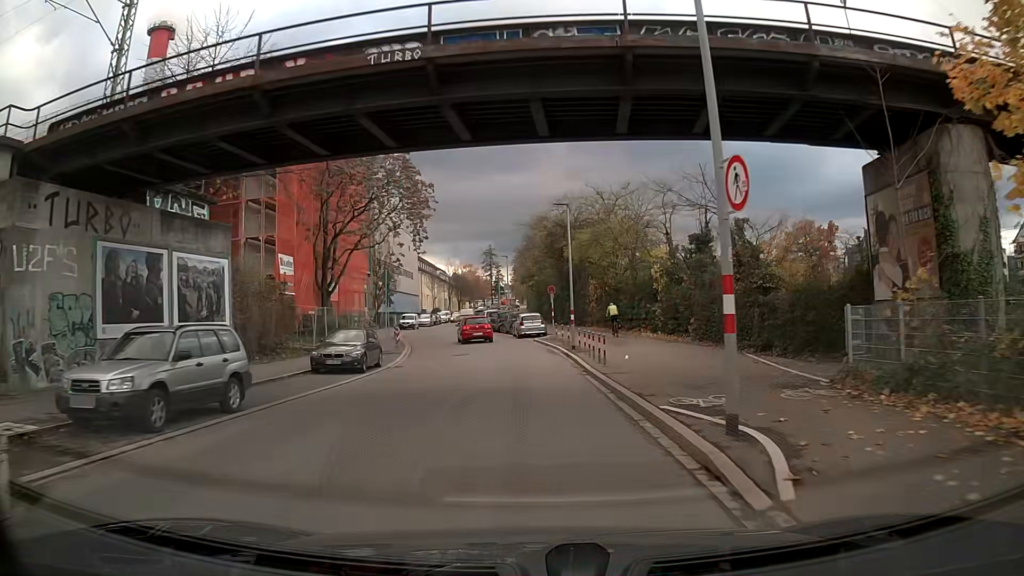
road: tertiary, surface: asphalt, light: Day
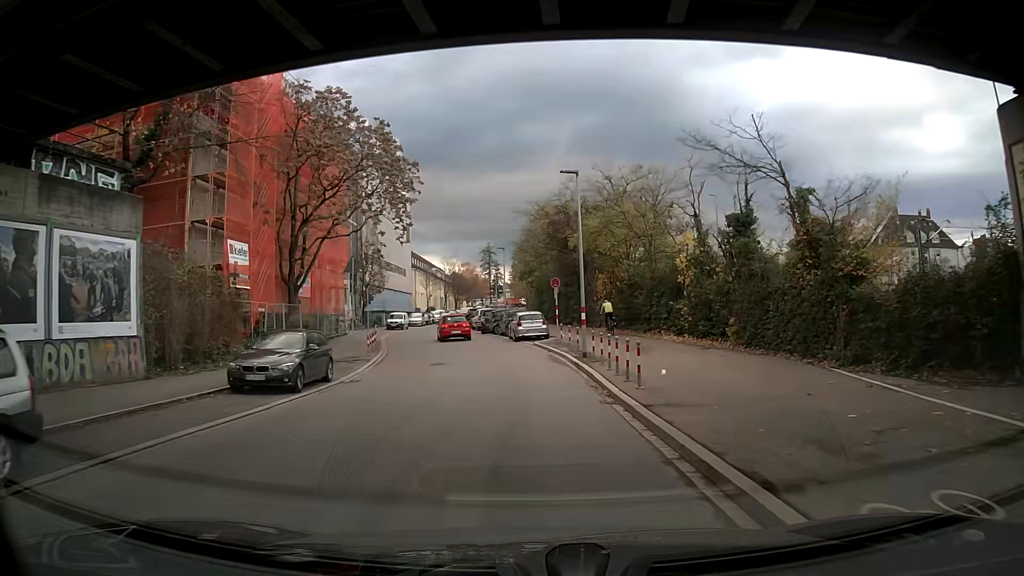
(0.0, +6.3) m; +1°
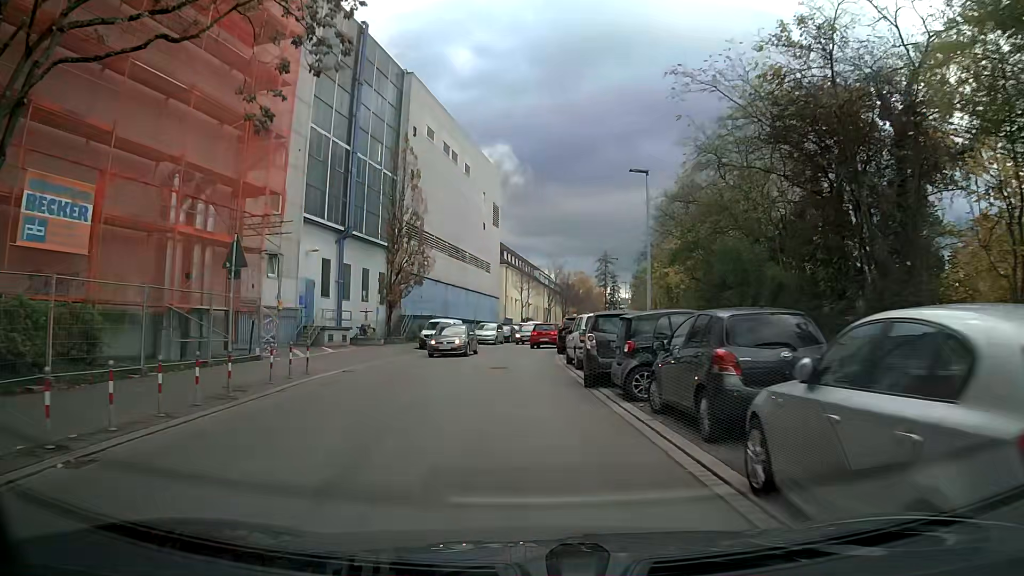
(-2.6, +30.8) m; -11°
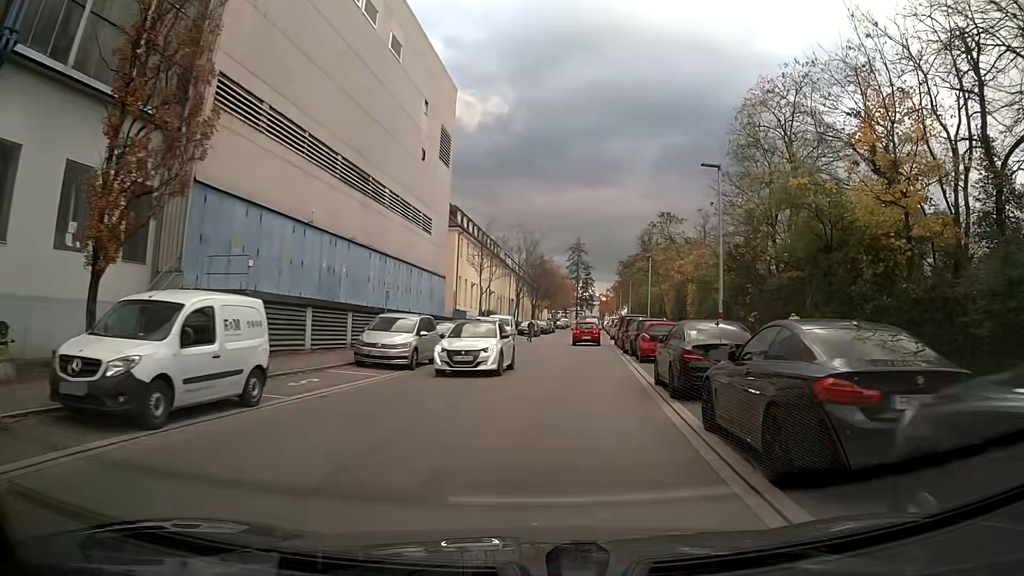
(+0.4, +30.3) m; +5°
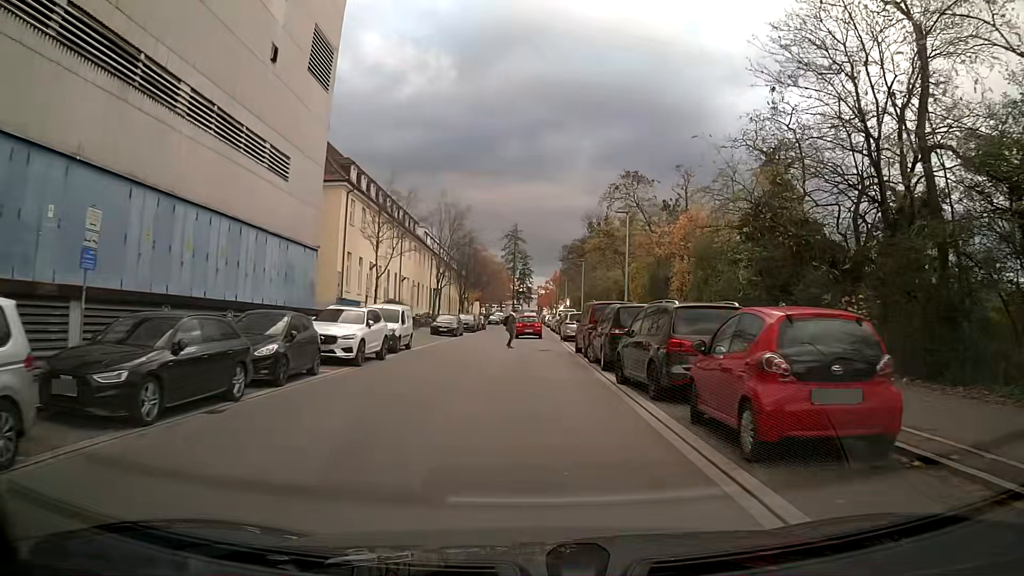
(+0.8, +17.5) m; +4°
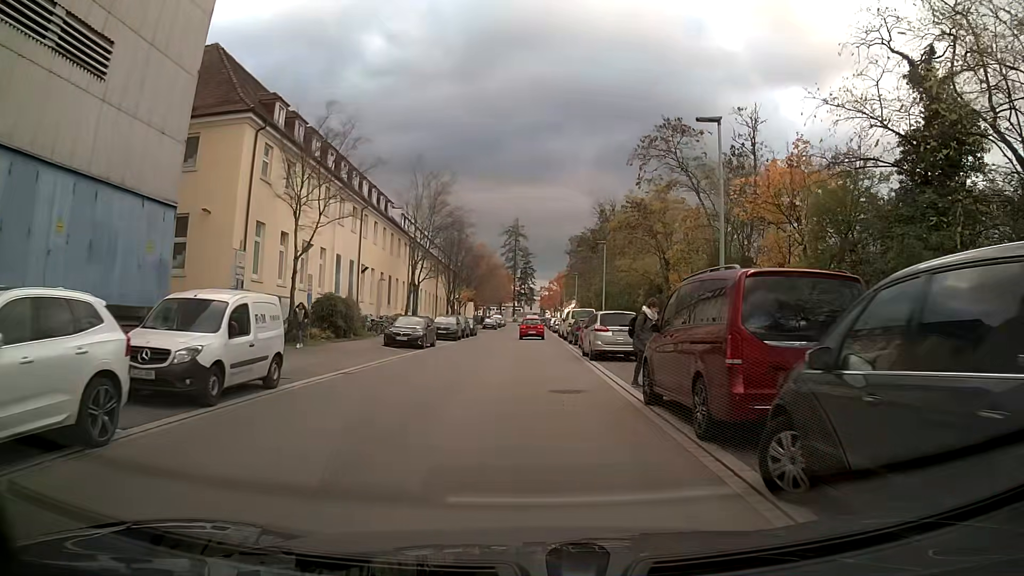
(+0.1, +15.2) m; 0°
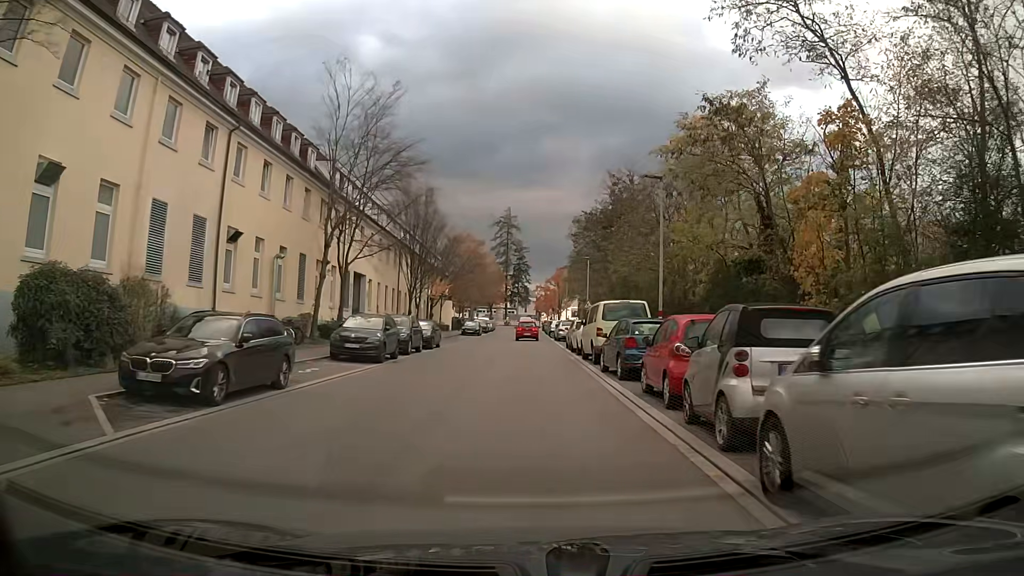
(+0.1, +20.6) m; 0°
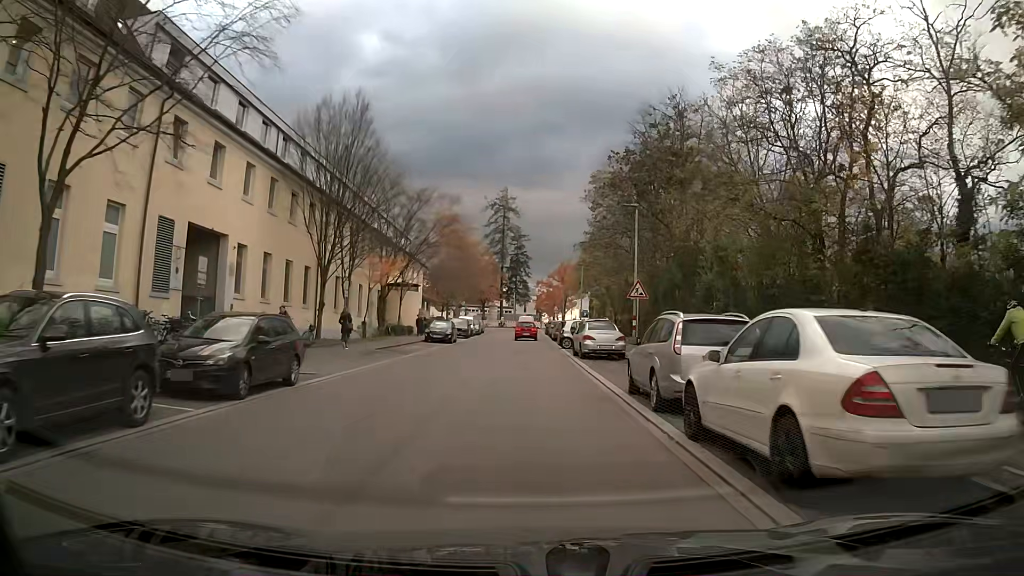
(-0.1, +23.3) m; -1°
